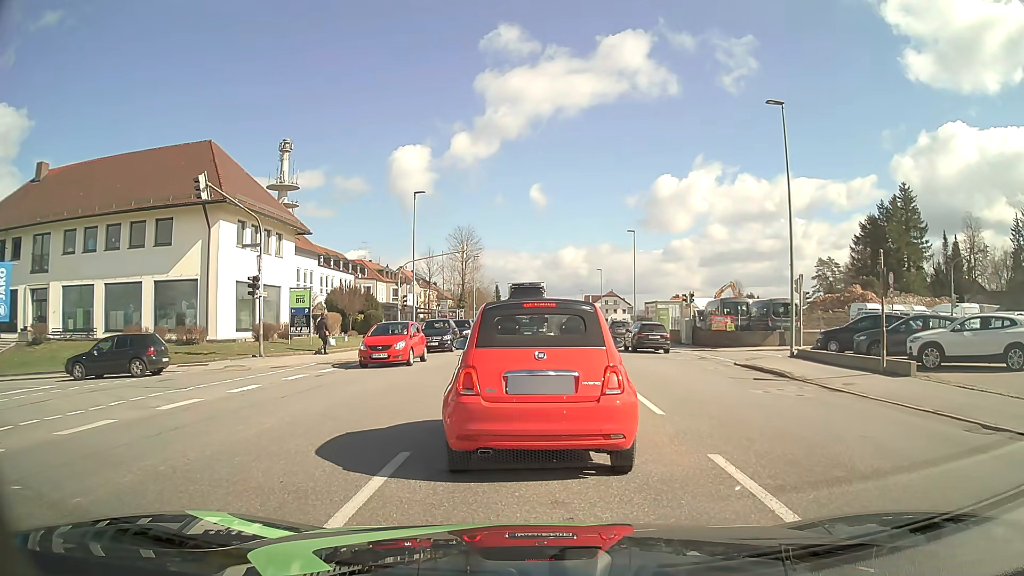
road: tertiary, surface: asphalt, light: Day
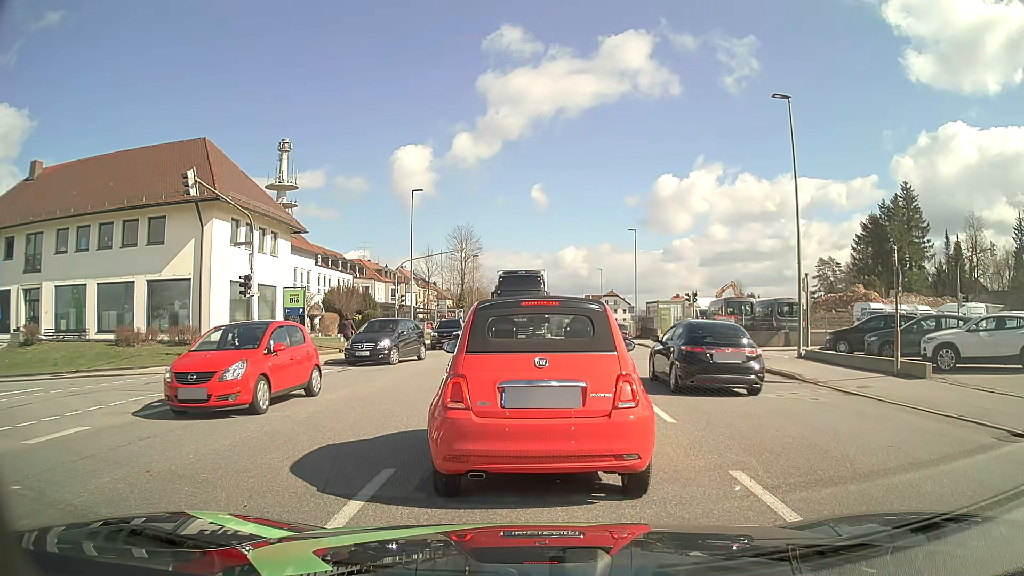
(0.0, +0.8) m; 0°
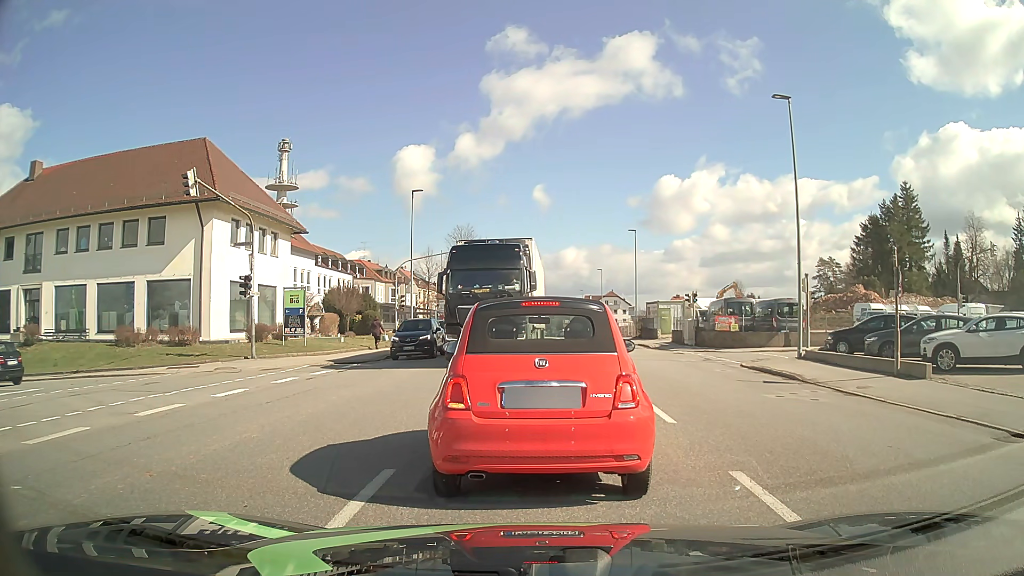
(0.0, +0.1) m; 0°
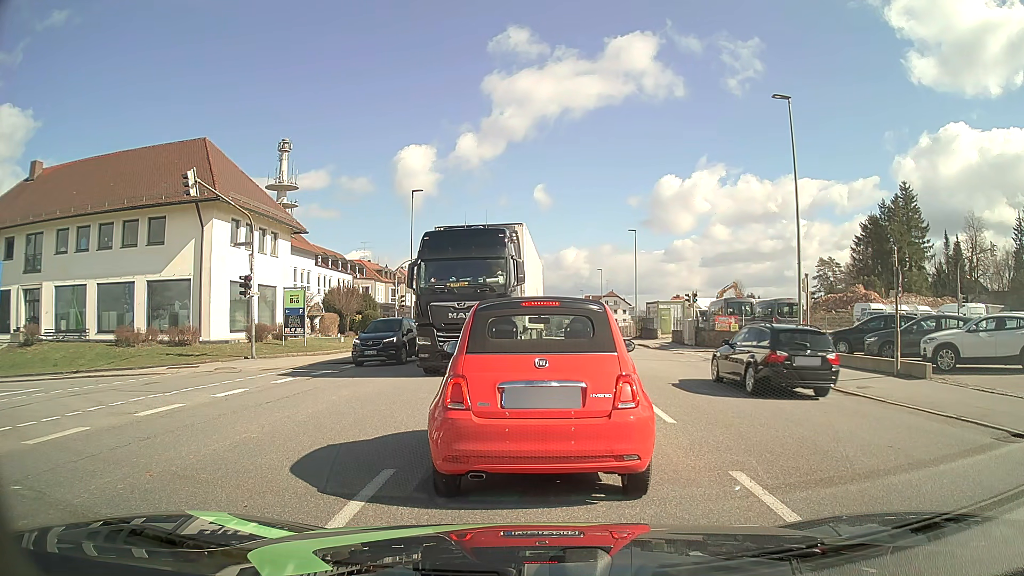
(0.0, 0.0) m; 0°
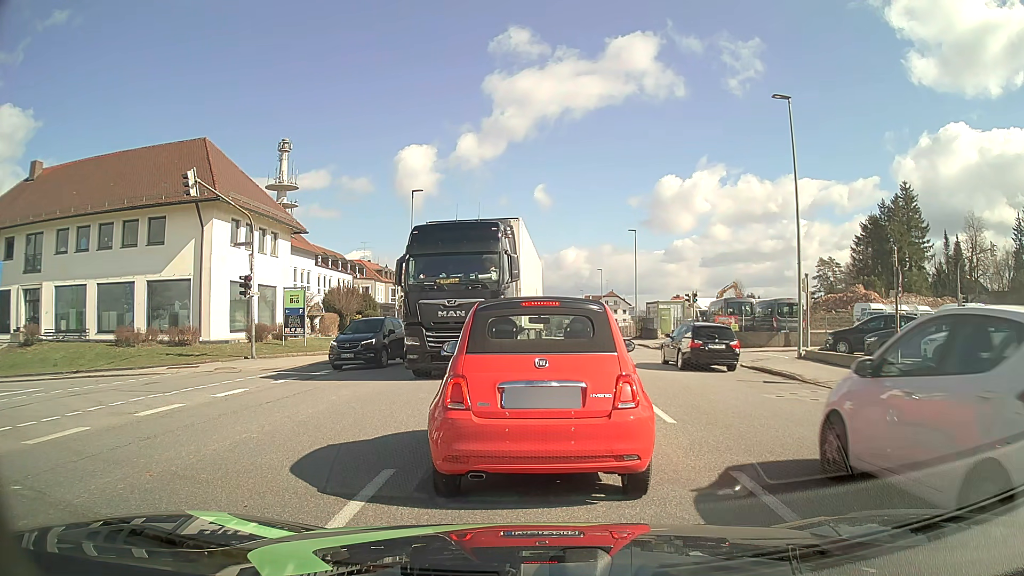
(0.0, 0.0) m; 0°
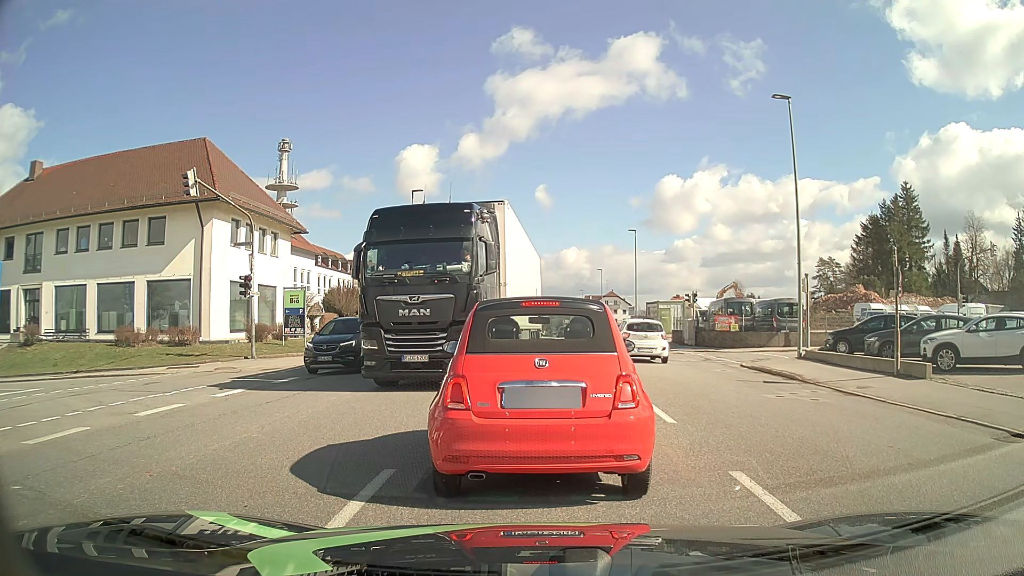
(0.0, 0.0) m; 0°
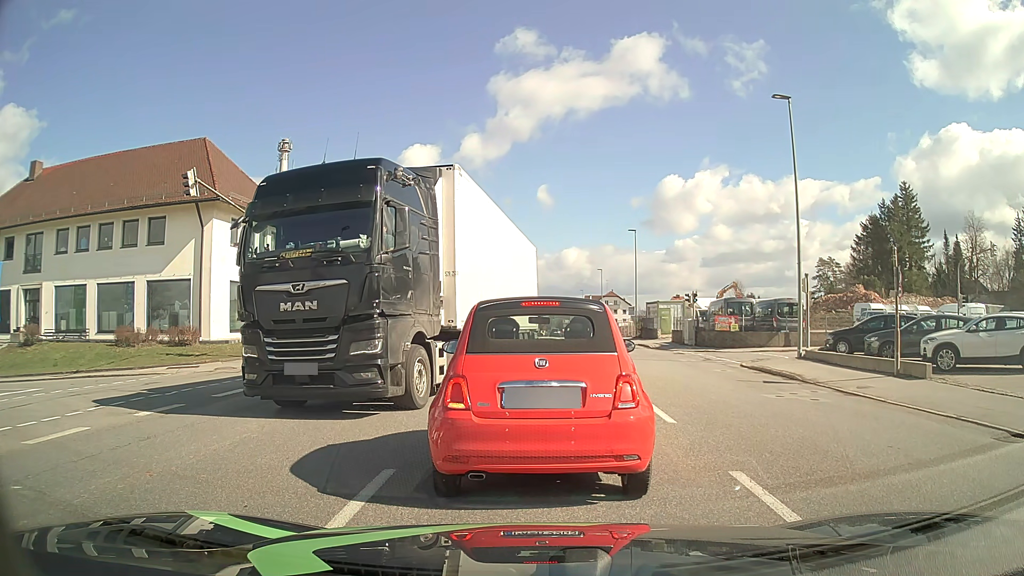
(0.0, 0.0) m; 0°
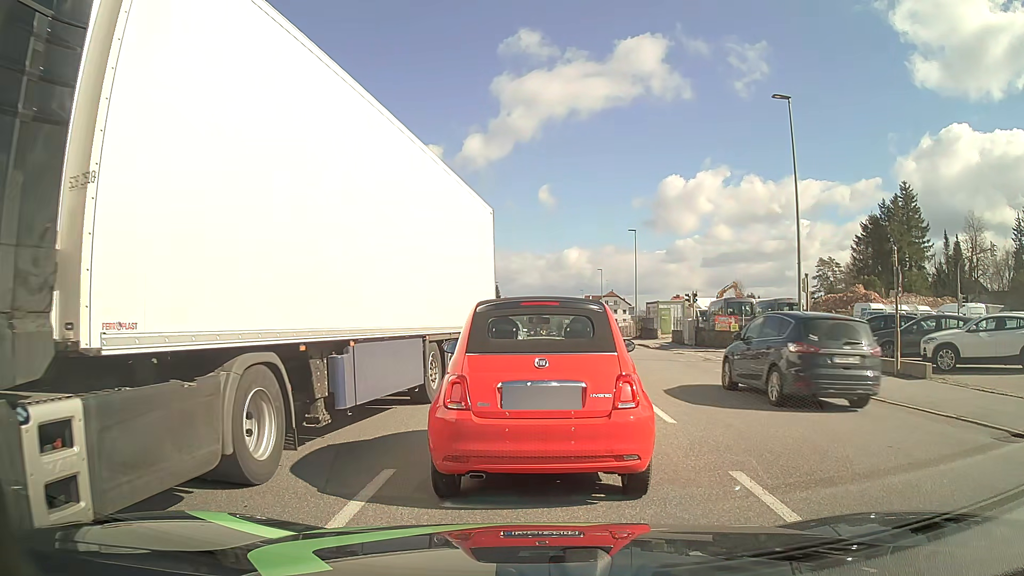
(0.0, 0.0) m; 0°
